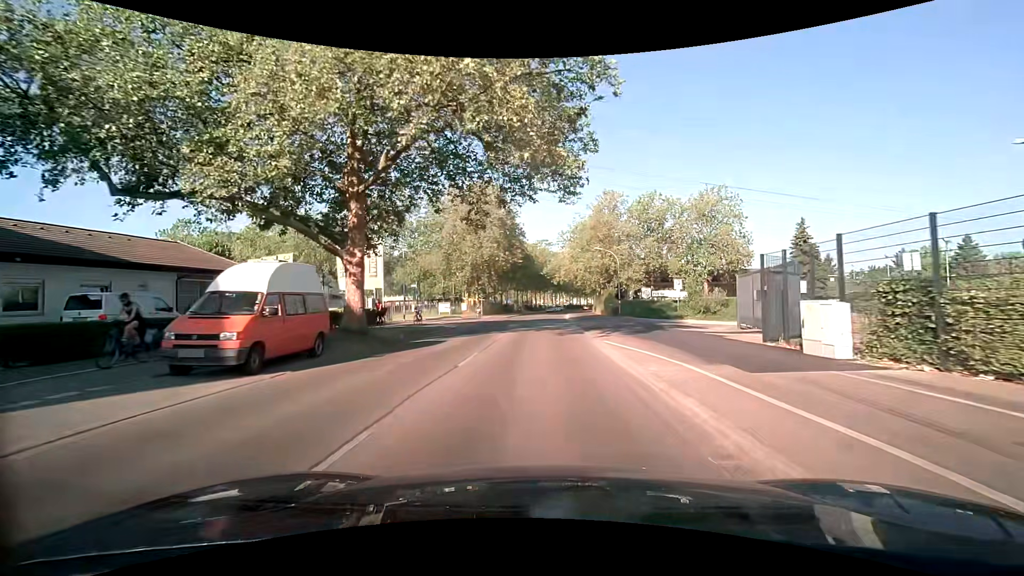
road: tertiary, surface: asphalt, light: Day
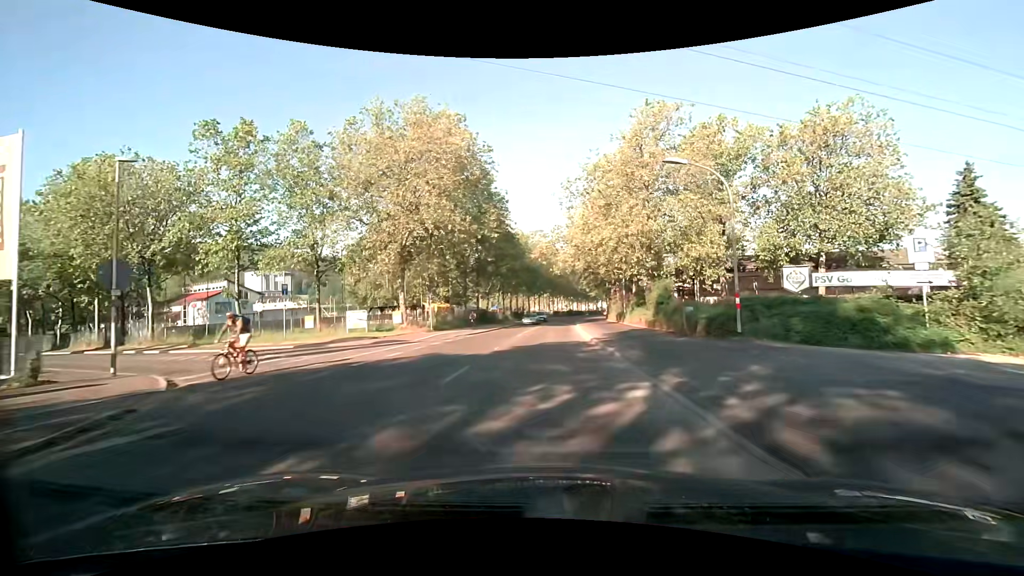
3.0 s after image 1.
(0.0, +29.1) m; 0°
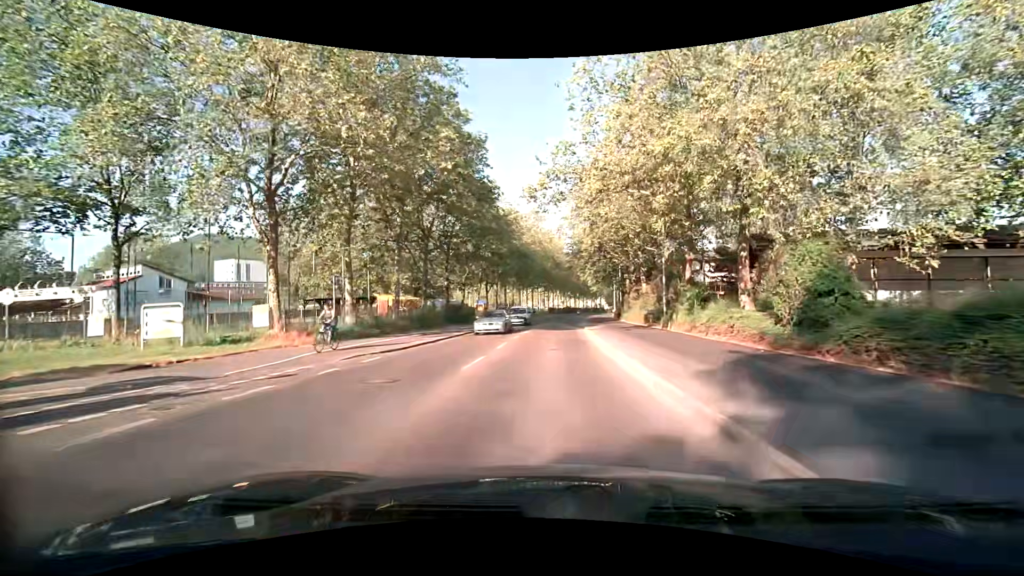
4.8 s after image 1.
(+0.1, +17.8) m; +1°
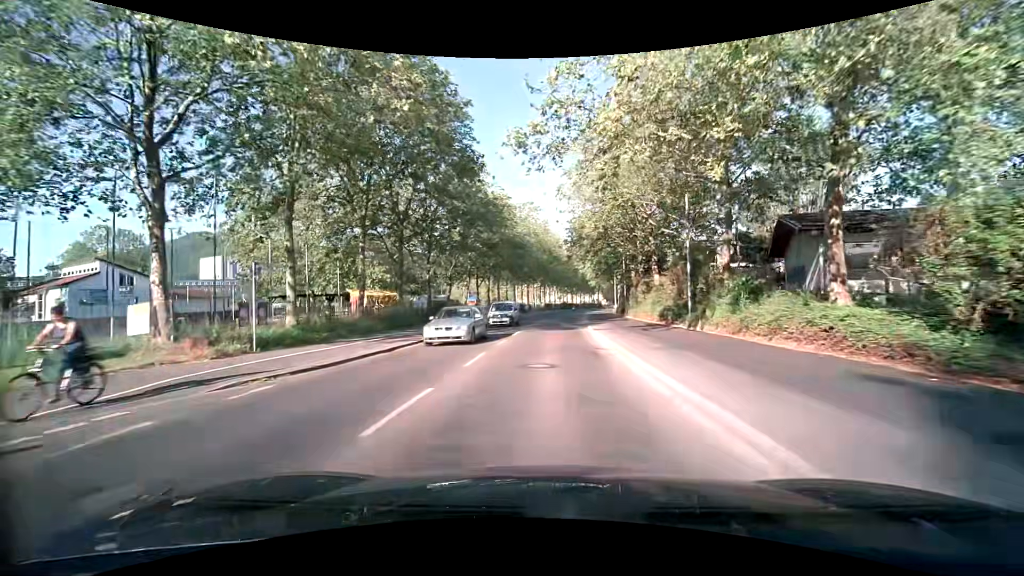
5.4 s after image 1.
(0.0, +6.0) m; 0°
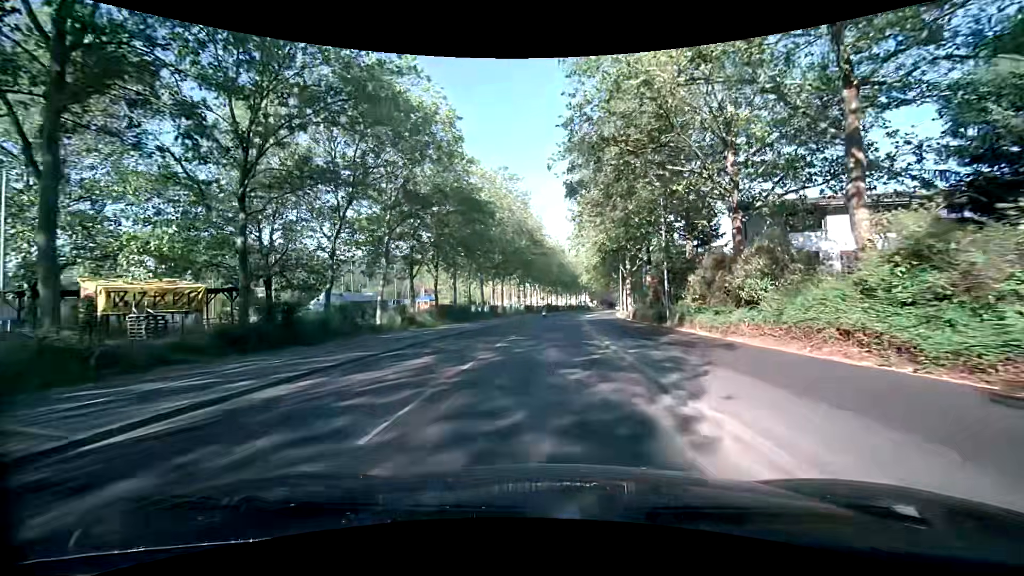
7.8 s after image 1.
(+0.5, +24.4) m; +2°
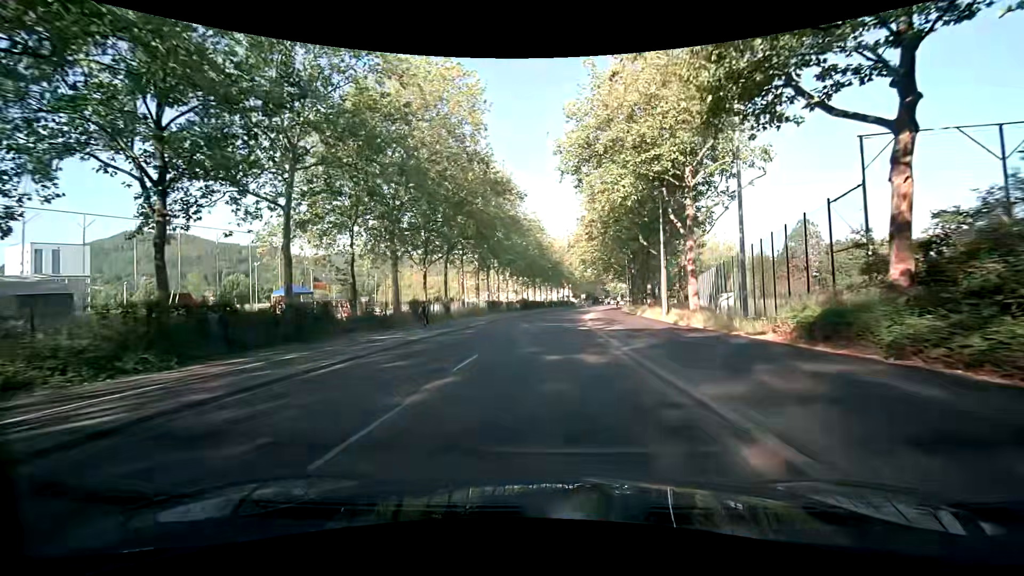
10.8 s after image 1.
(+0.9, +31.1) m; +4°
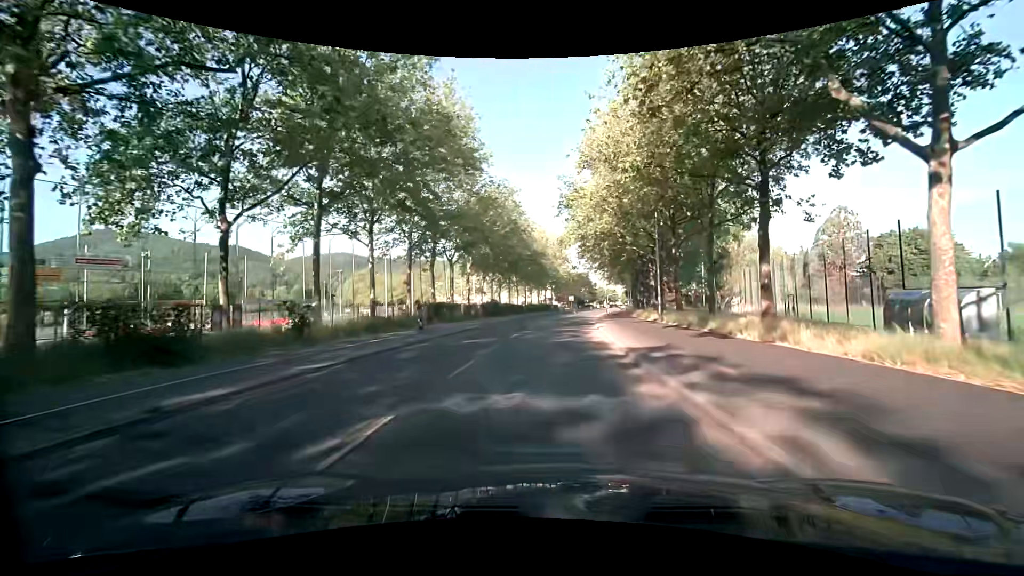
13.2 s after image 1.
(+0.2, +24.8) m; +1°
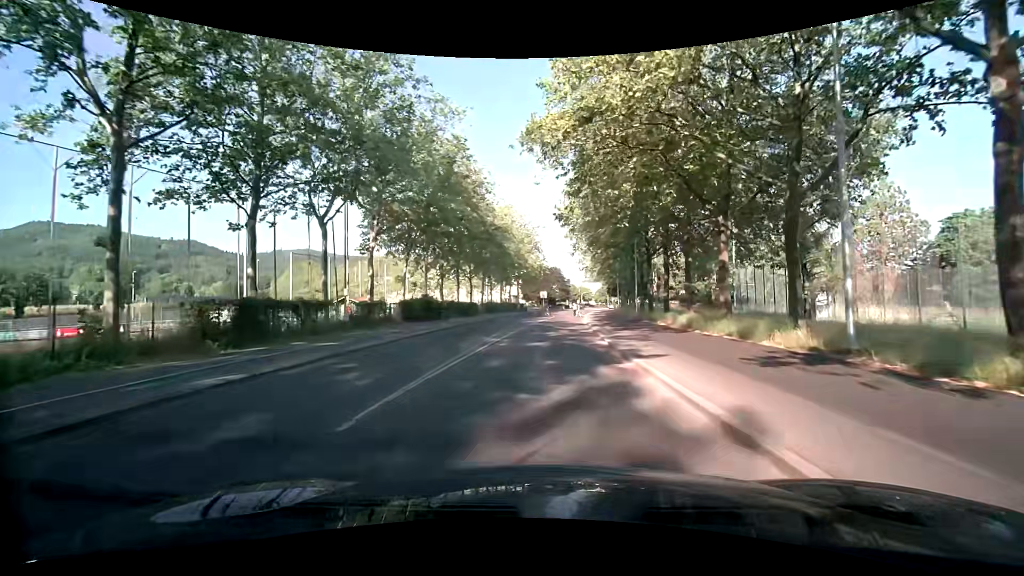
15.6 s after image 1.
(+0.8, +24.4) m; +3°
